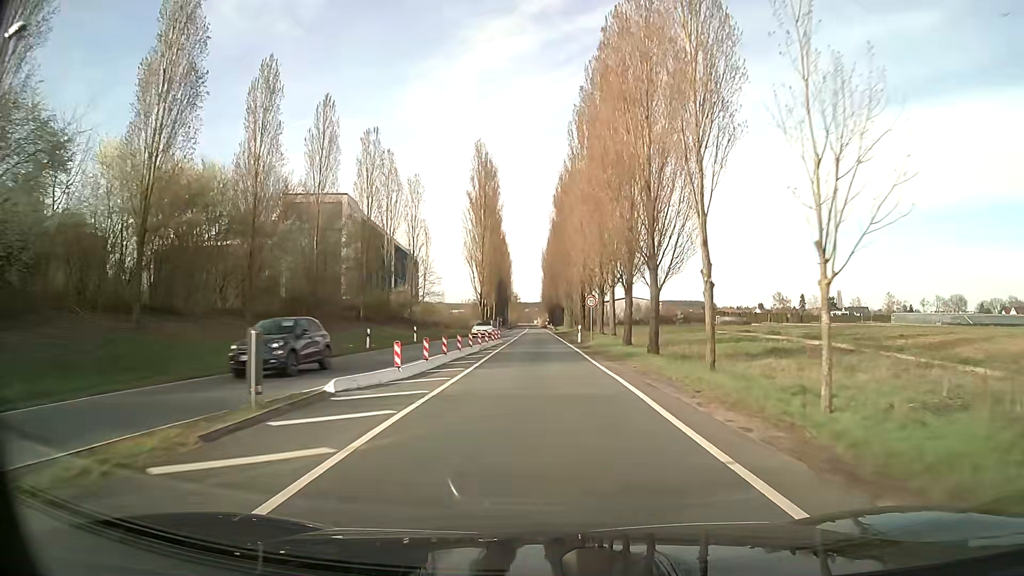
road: tertiary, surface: asphalt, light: Day
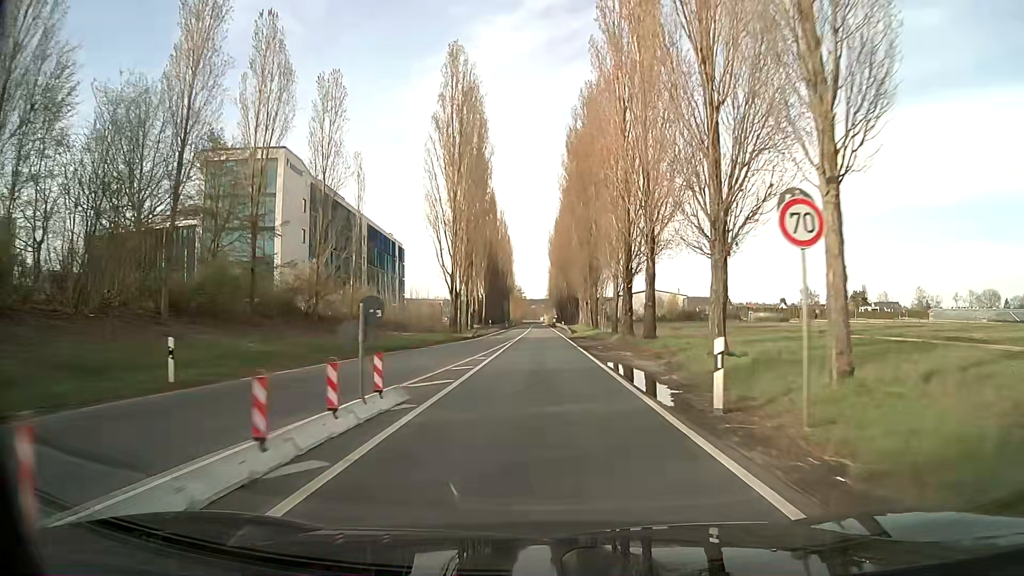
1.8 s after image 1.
(-0.1, +31.2) m; 0°
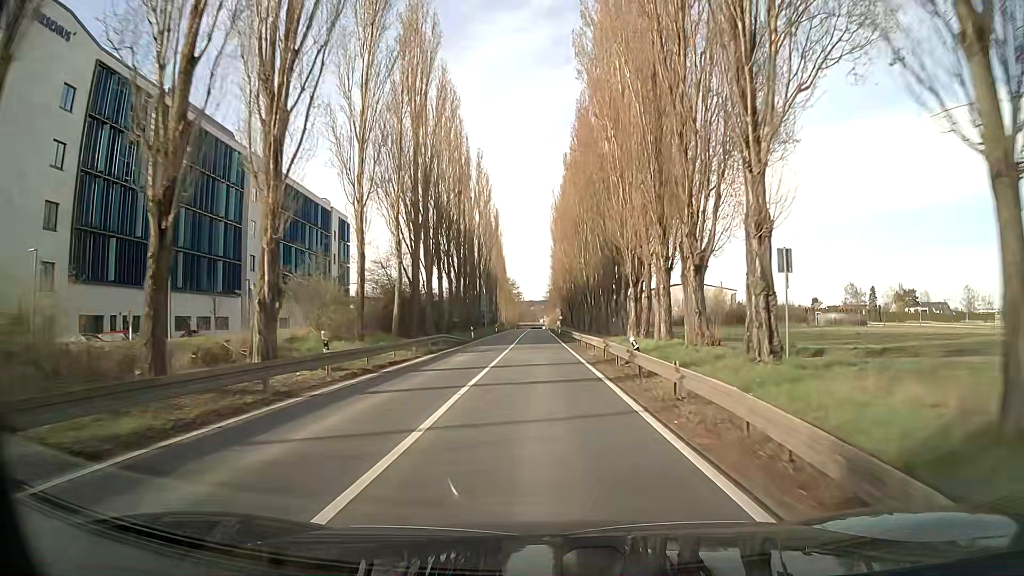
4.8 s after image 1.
(-0.1, +52.3) m; 0°
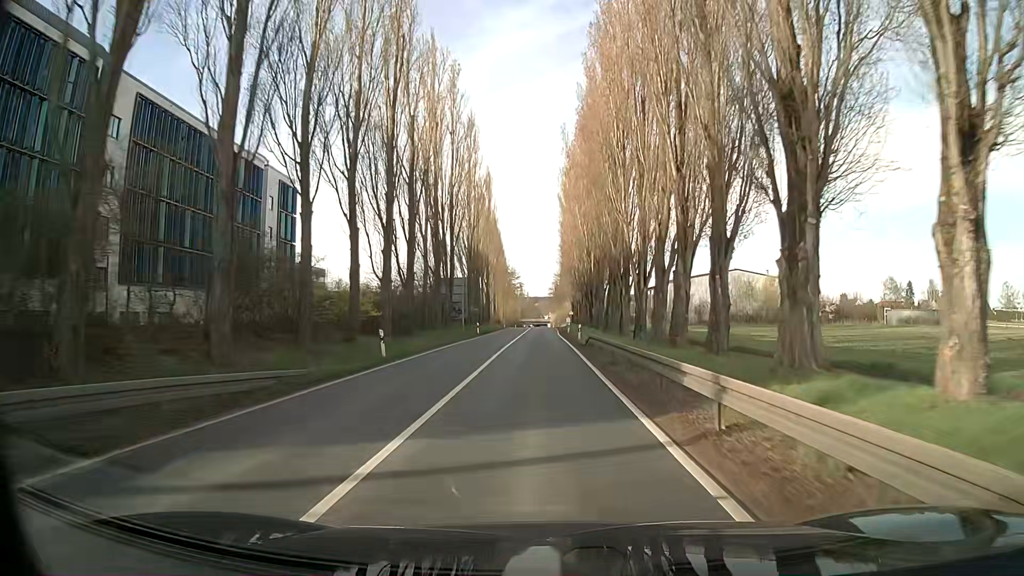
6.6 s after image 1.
(-0.3, +31.7) m; -1°
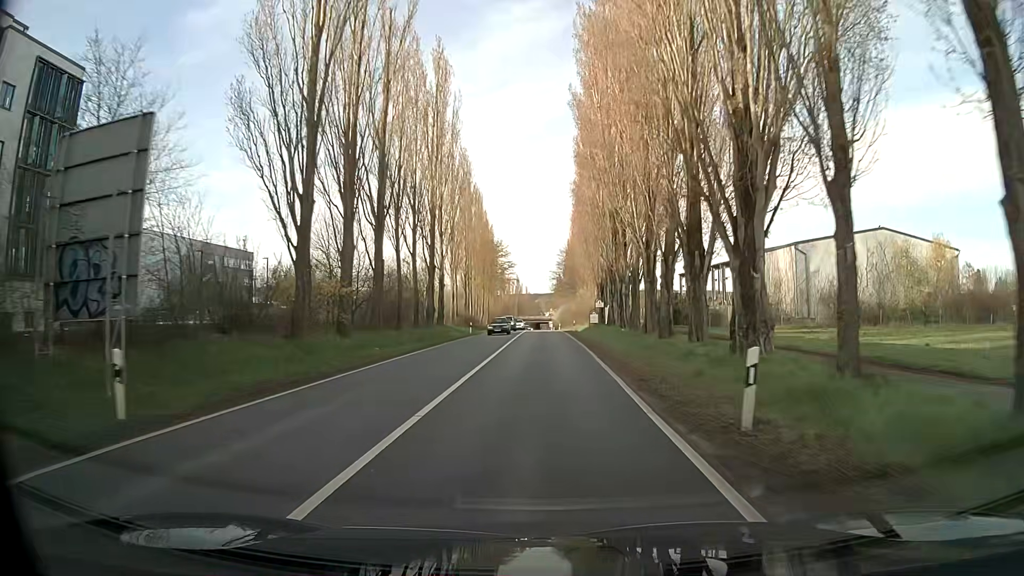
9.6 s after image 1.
(0.0, +53.5) m; +1°
(0, +10) (0, +20) (0, +30) (0, +40) (0, +50) (-1, +60) (-1, +70) (-1, +80) (-1, +90) (-1, +100) m
